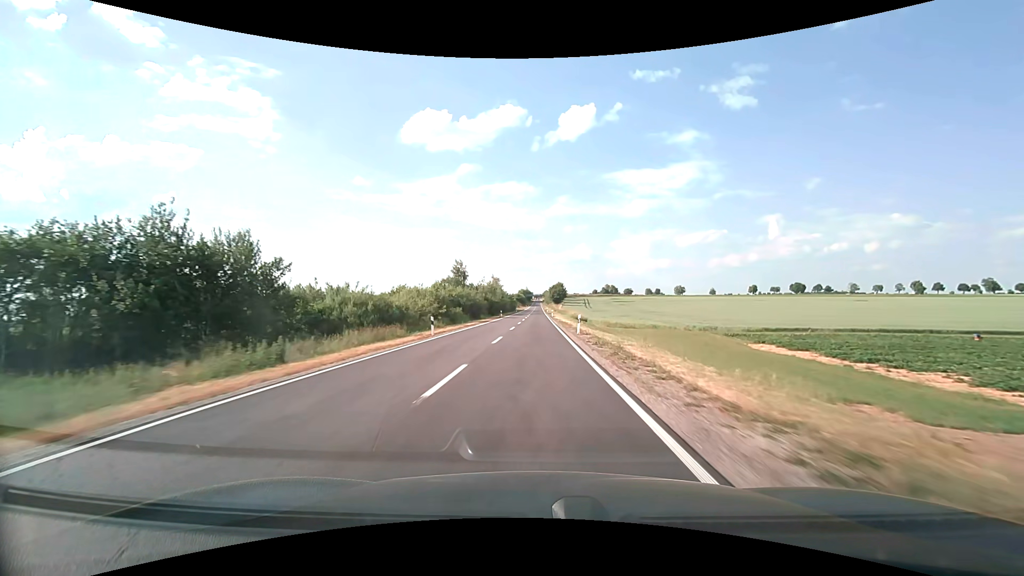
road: secondary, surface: asphalt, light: Day
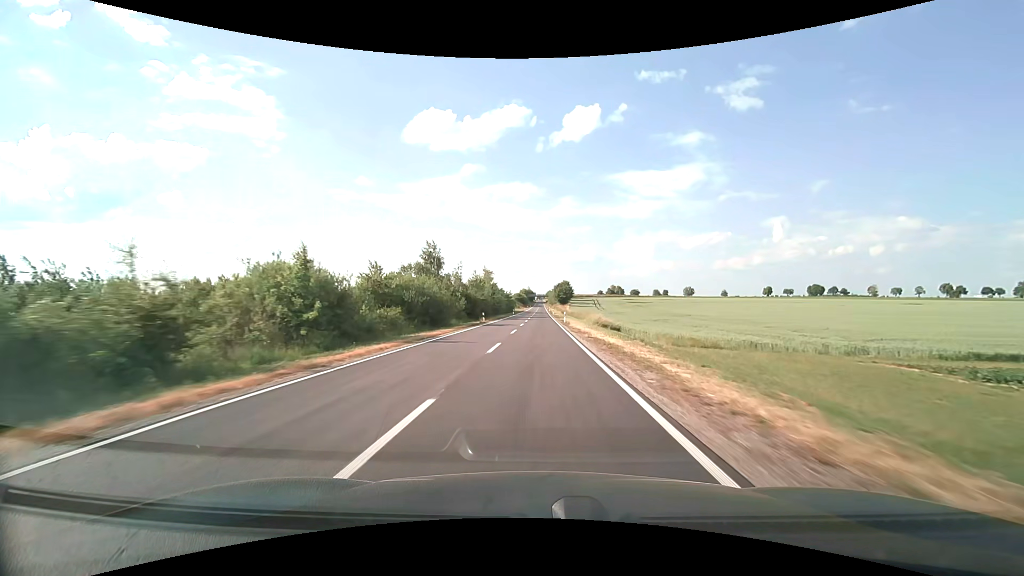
(-0.1, +28.5) m; 0°
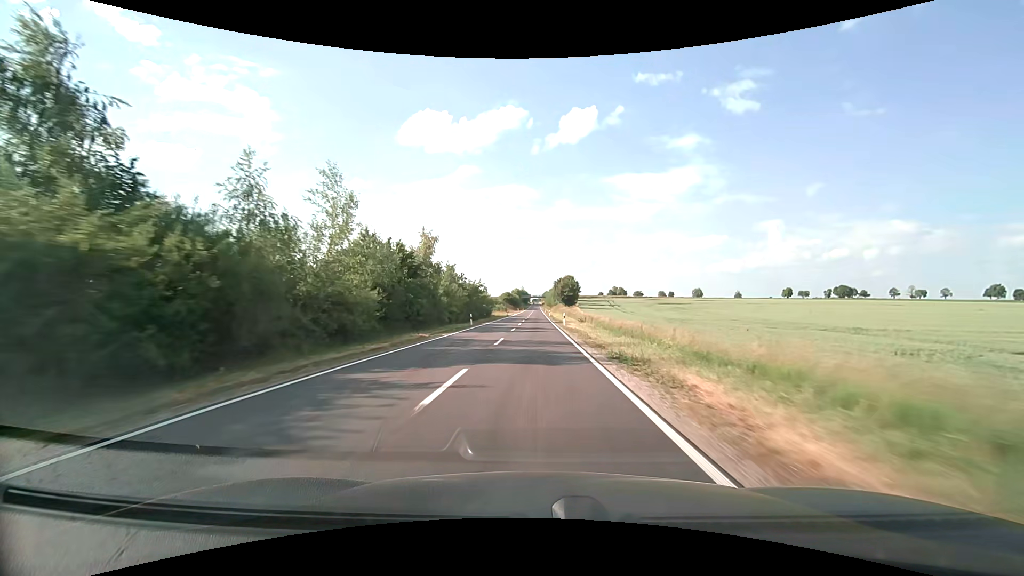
(+0.5, +56.3) m; +1°
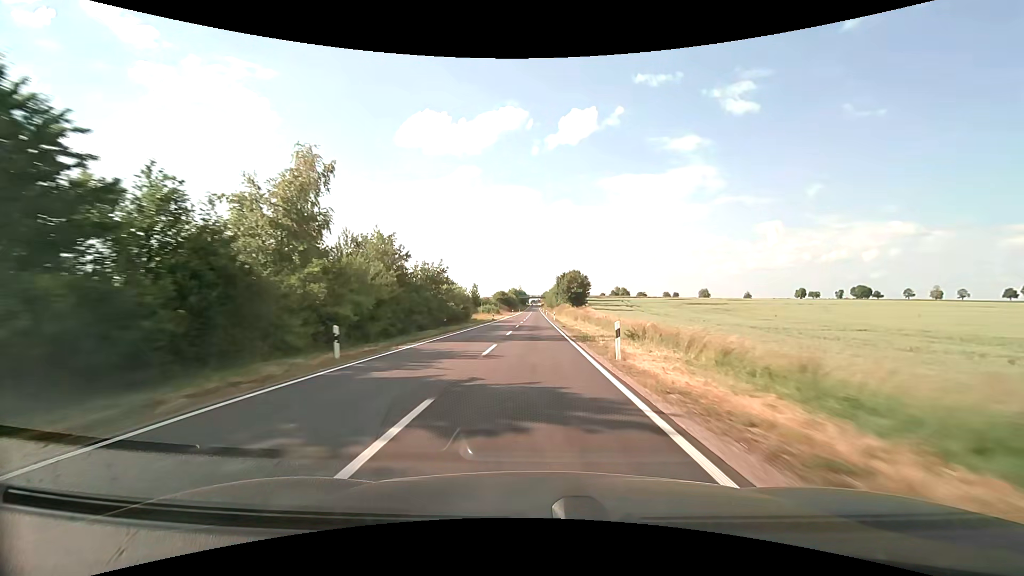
(-0.1, +28.1) m; 0°
(0, +10) (0, +20) (0, +30) (0, +40) (0, +50) (0, +60) (0, +70) (0, +80) (0, +90) (0, +100) m
